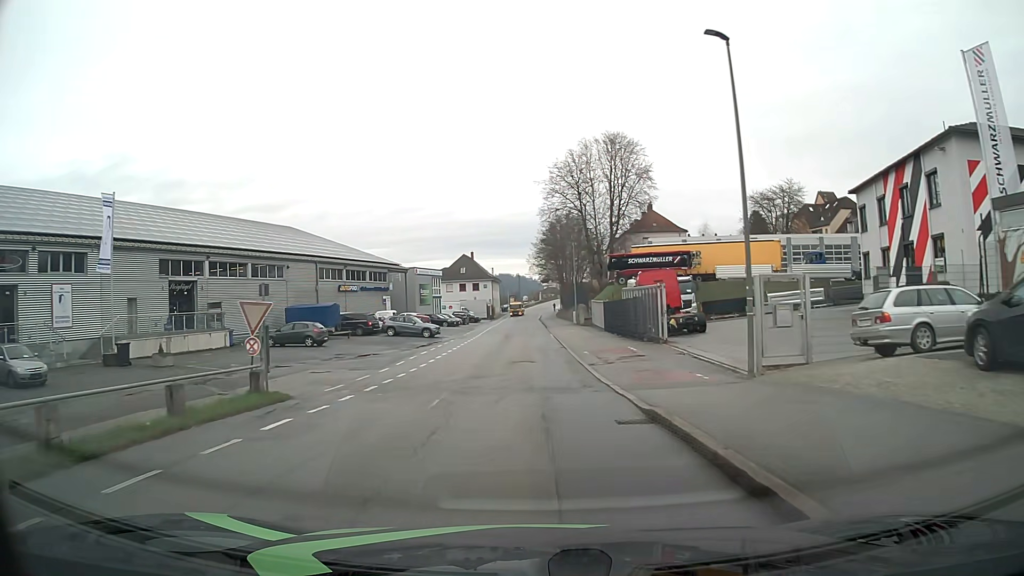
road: residential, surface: asphalt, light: Day
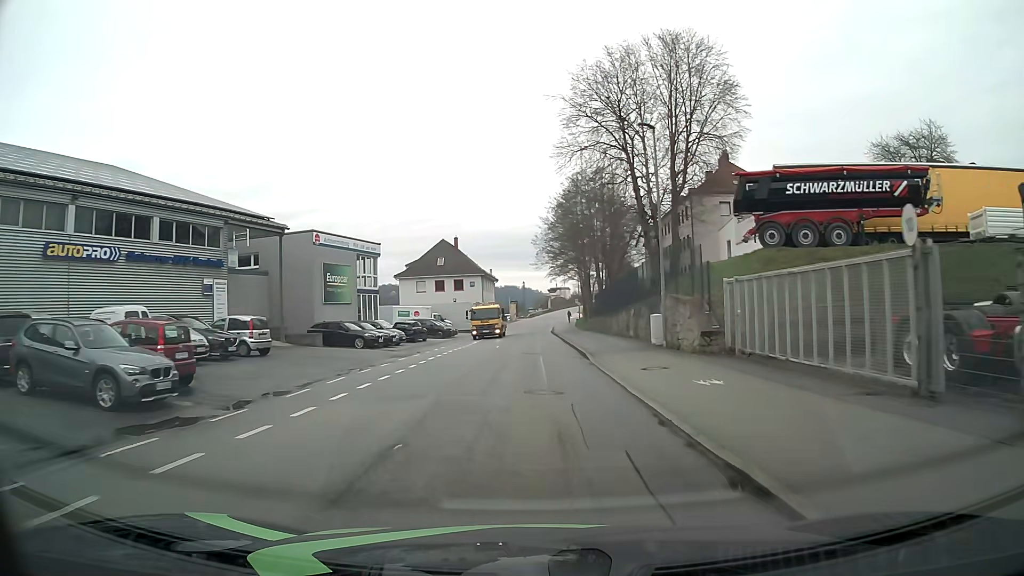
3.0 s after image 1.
(-0.1, +39.9) m; 0°
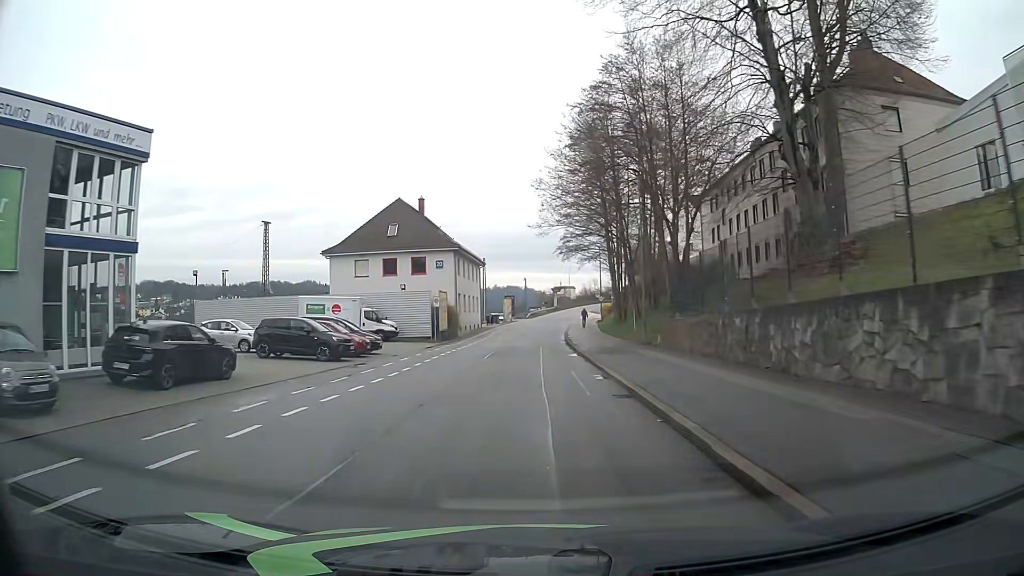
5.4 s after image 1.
(+0.1, +32.0) m; 0°
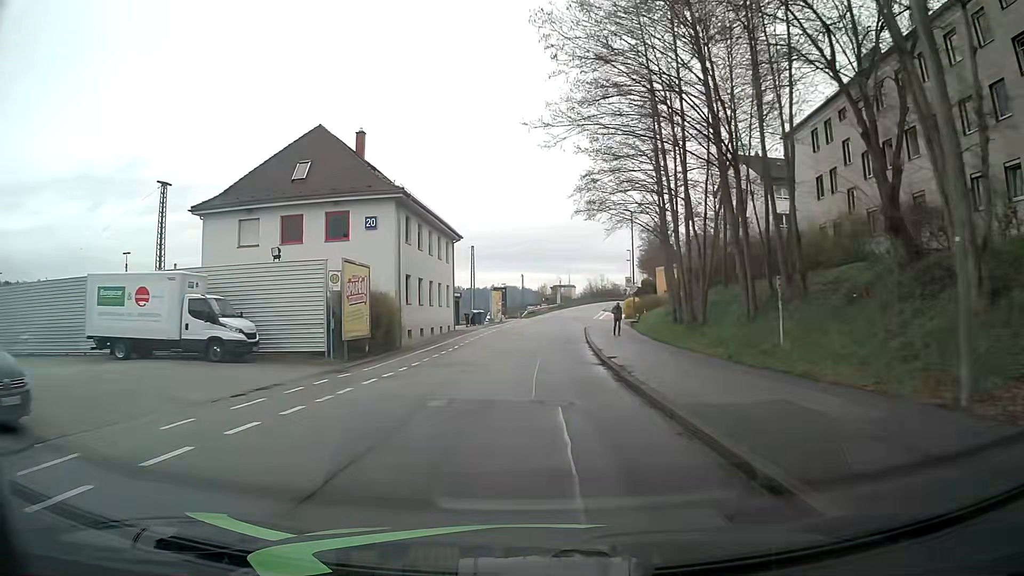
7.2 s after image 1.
(0.0, +24.0) m; +1°
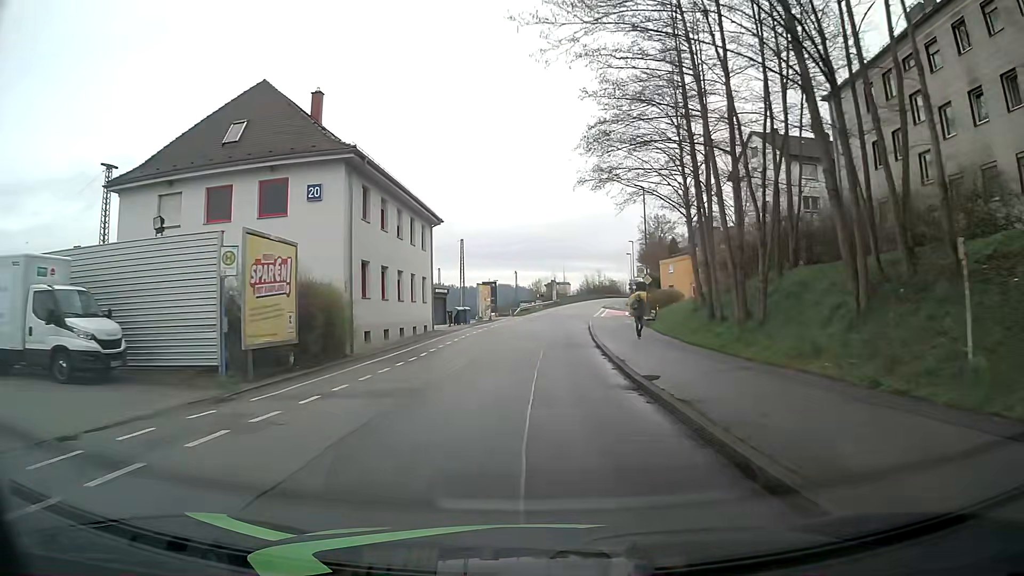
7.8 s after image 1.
(-0.1, +8.0) m; 0°
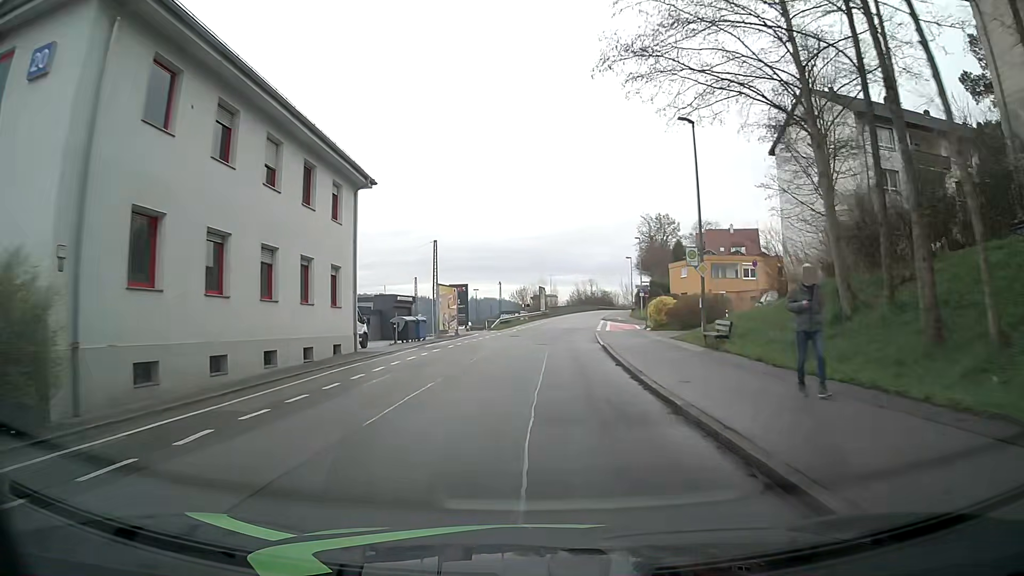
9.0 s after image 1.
(+0.1, +15.9) m; 0°
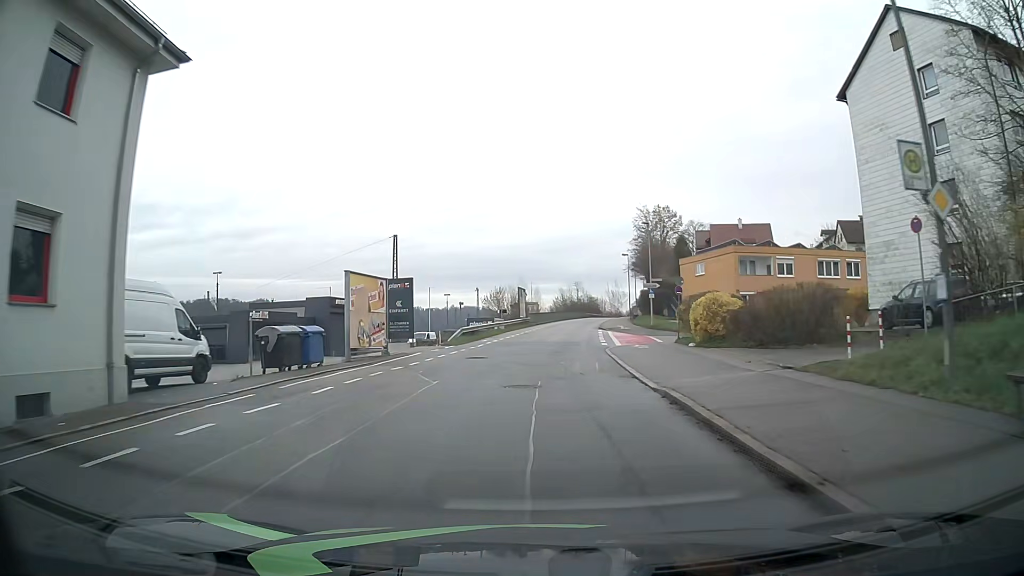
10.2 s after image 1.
(+0.4, +15.8) m; +3°
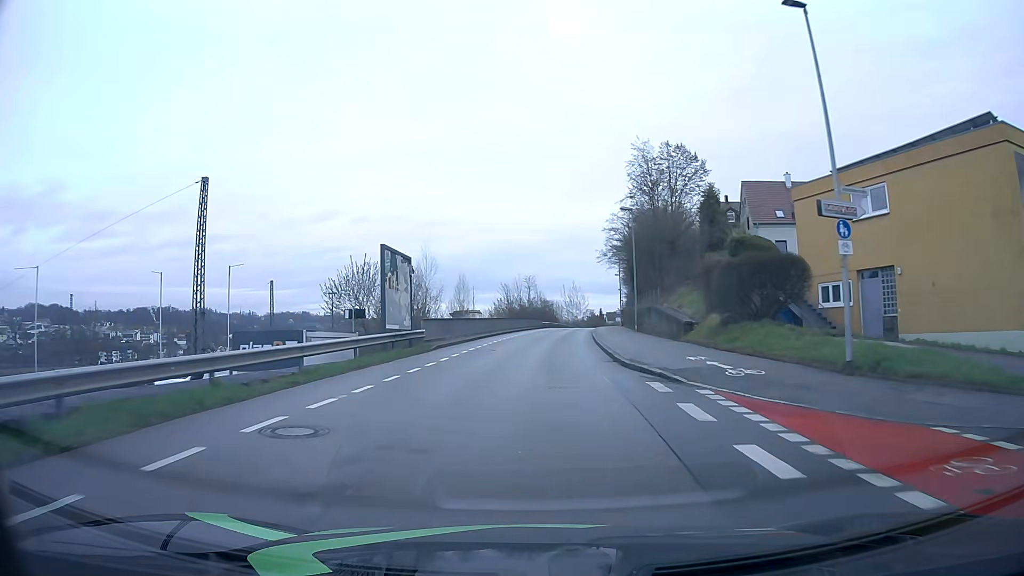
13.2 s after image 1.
(+1.3, +39.5) m; +4°
(0, +10) (0, +20) (+1, +30) (+2, +40) (+3, +50) (+4, +60) (+5, +70) (+6, +80) (+7, +90) (+8, +100) m
